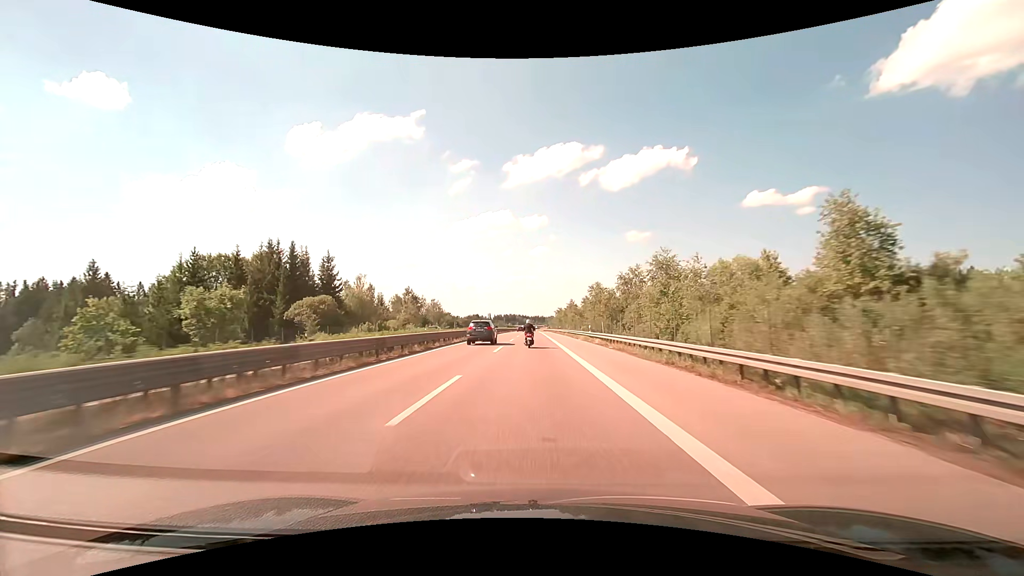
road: trunk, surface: asphalt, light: Day
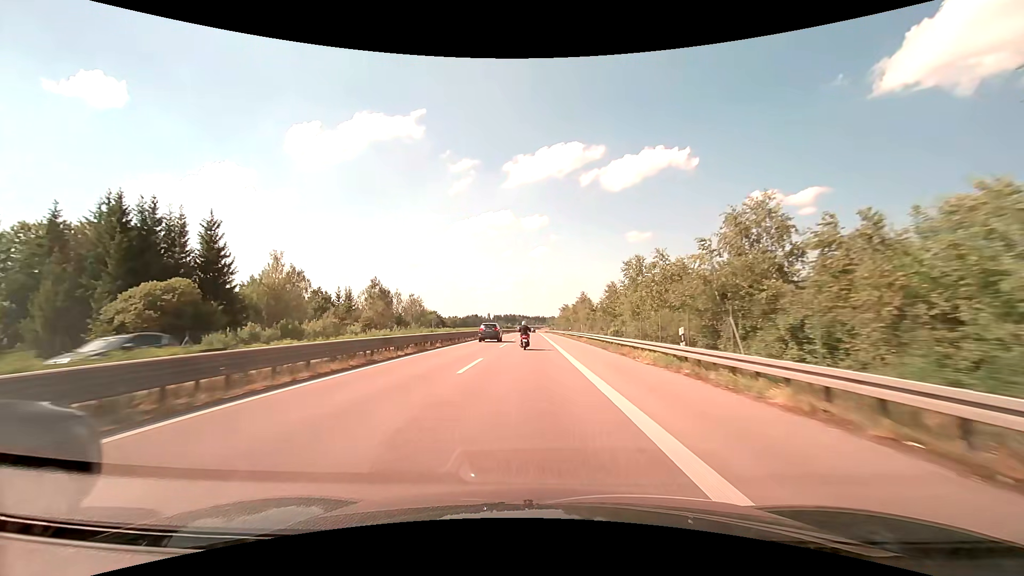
(0.0, +28.2) m; 0°
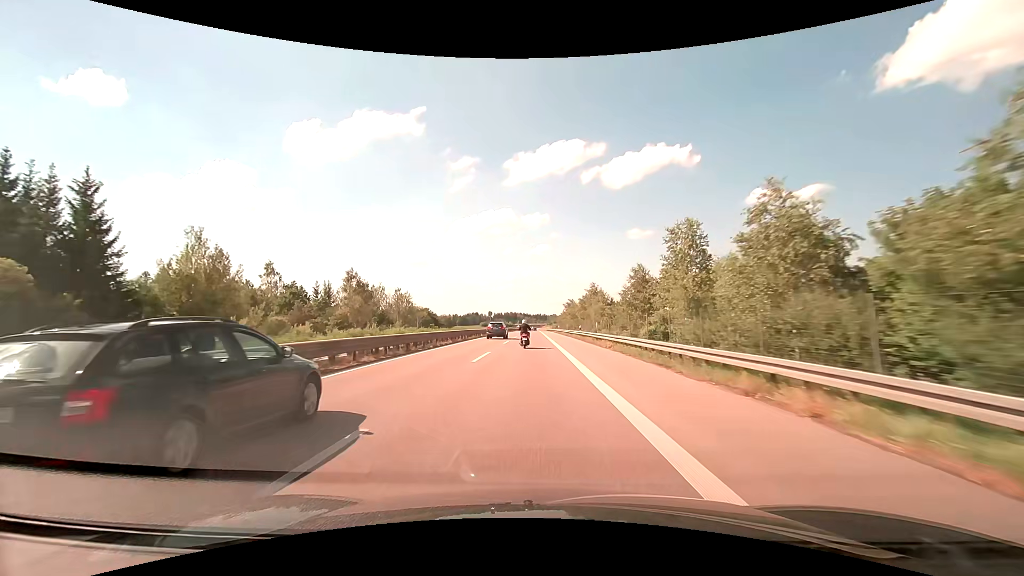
(0.0, +14.1) m; 0°
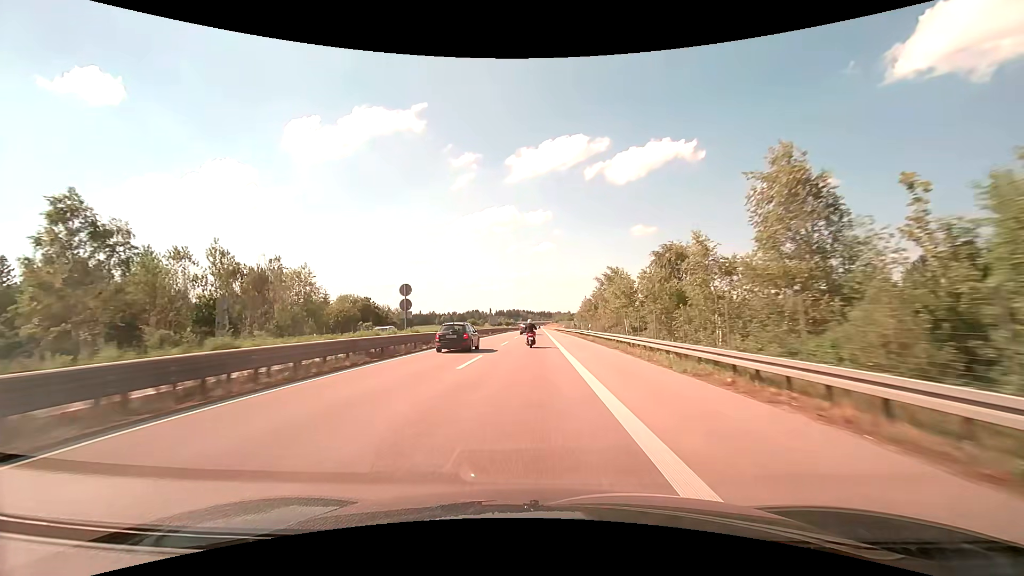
(-0.1, +56.7) m; 0°
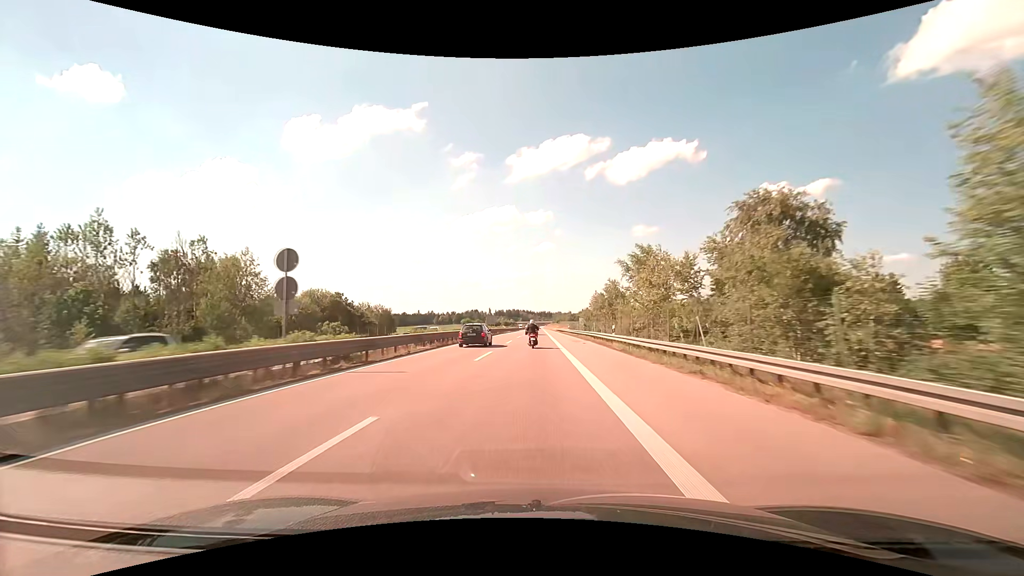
(0.0, +14.2) m; 0°
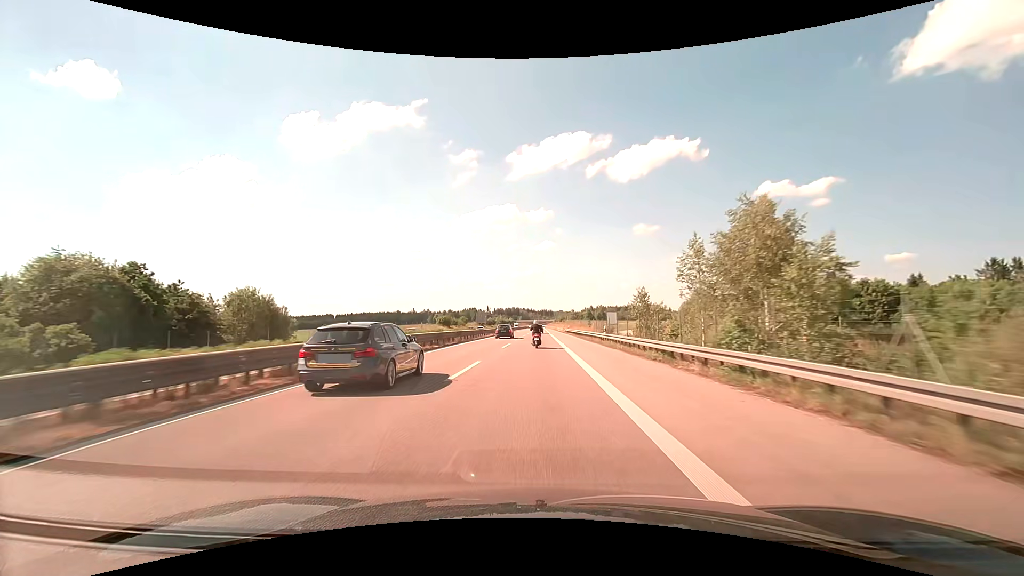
(0.0, +42.7) m; 0°
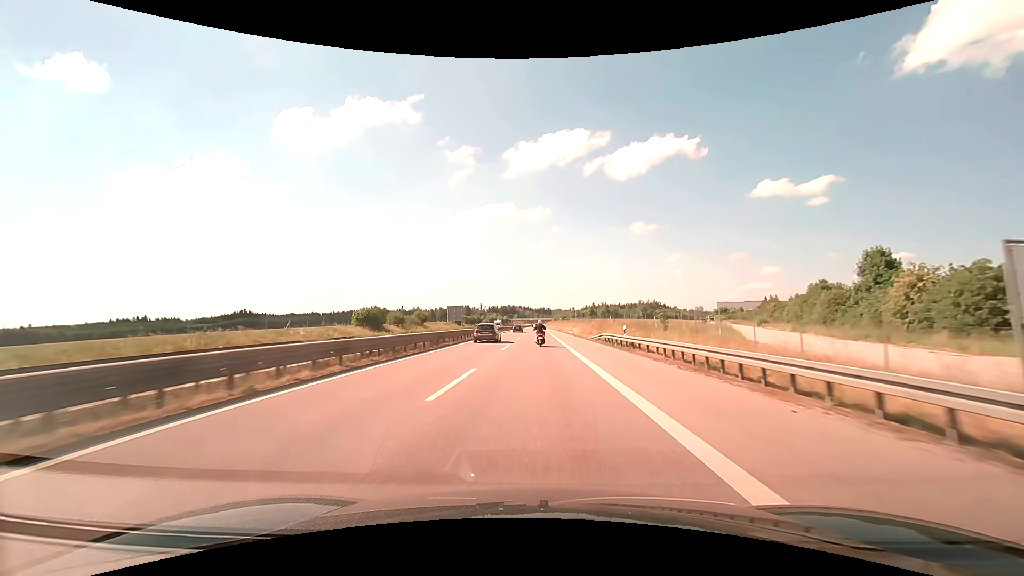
(+0.1, +57.0) m; 0°
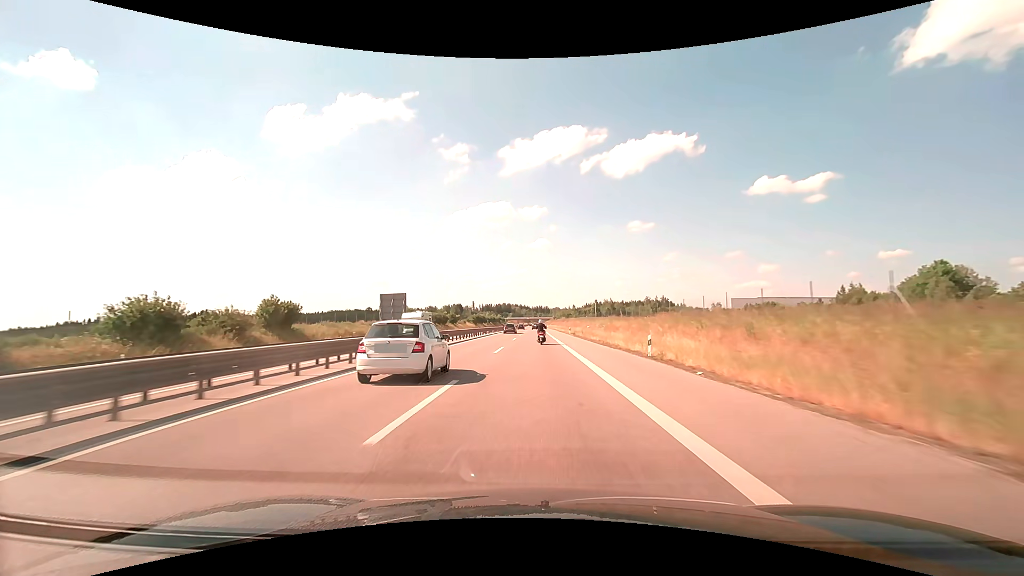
(+0.2, +56.9) m; 0°
(0, +10) (0, +20) (0, +30) (0, +40) (0, +50) (0, +60) (0, +70) (0, +80) (0, +90) (0, +100) m
